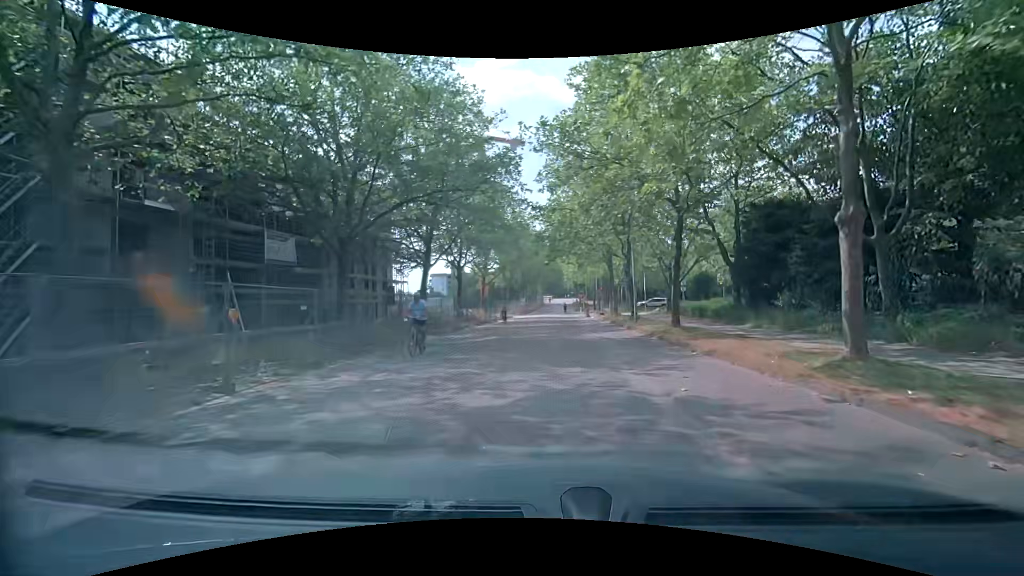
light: Day
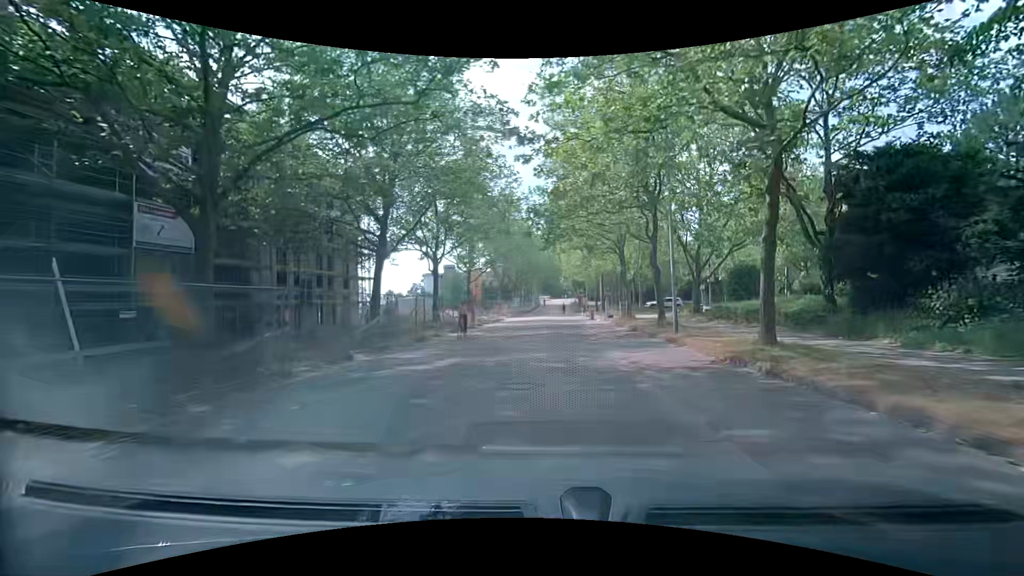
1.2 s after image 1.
(0.0, +8.7) m; +1°
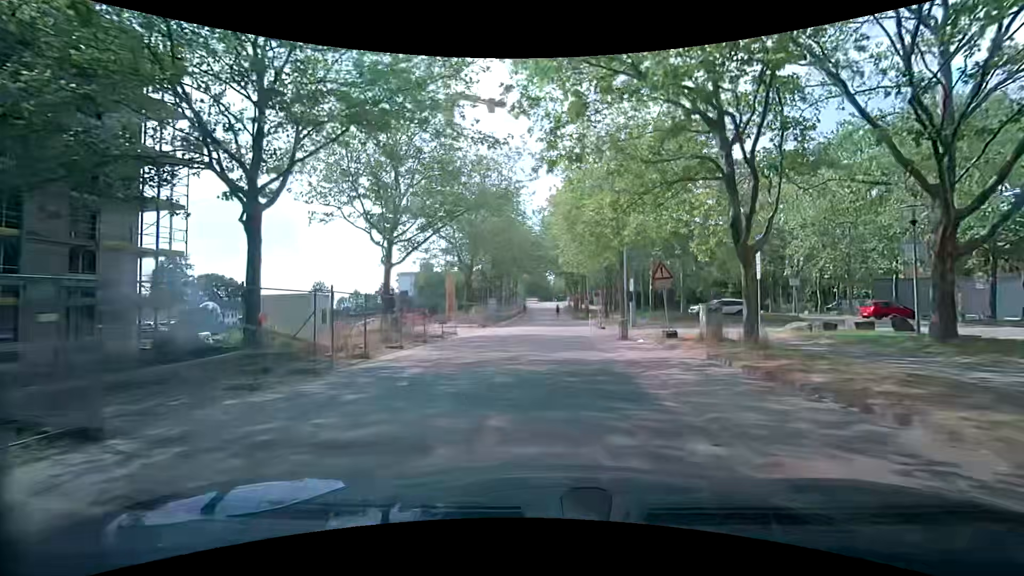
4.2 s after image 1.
(+0.1, +22.4) m; +2°
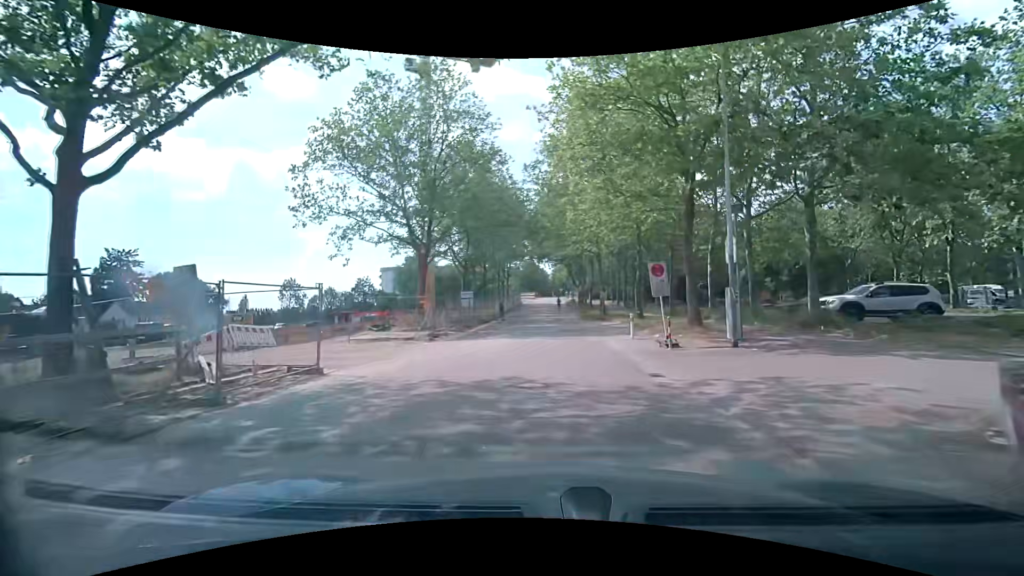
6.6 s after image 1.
(-0.6, +17.8) m; -2°
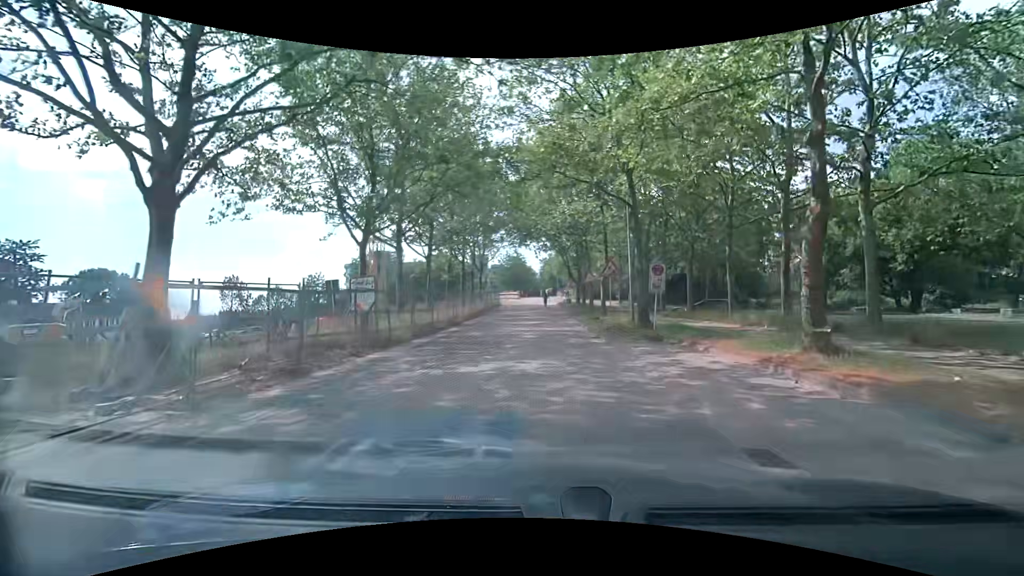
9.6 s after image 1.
(+0.3, +21.4) m; +1°
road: residential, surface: asphalt
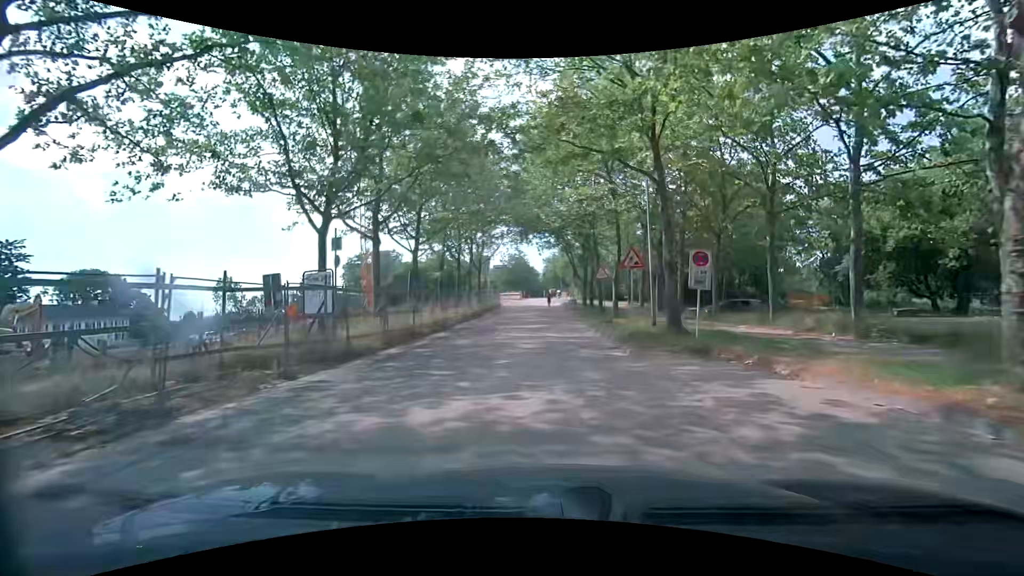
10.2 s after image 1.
(0.0, +4.2) m; -1°
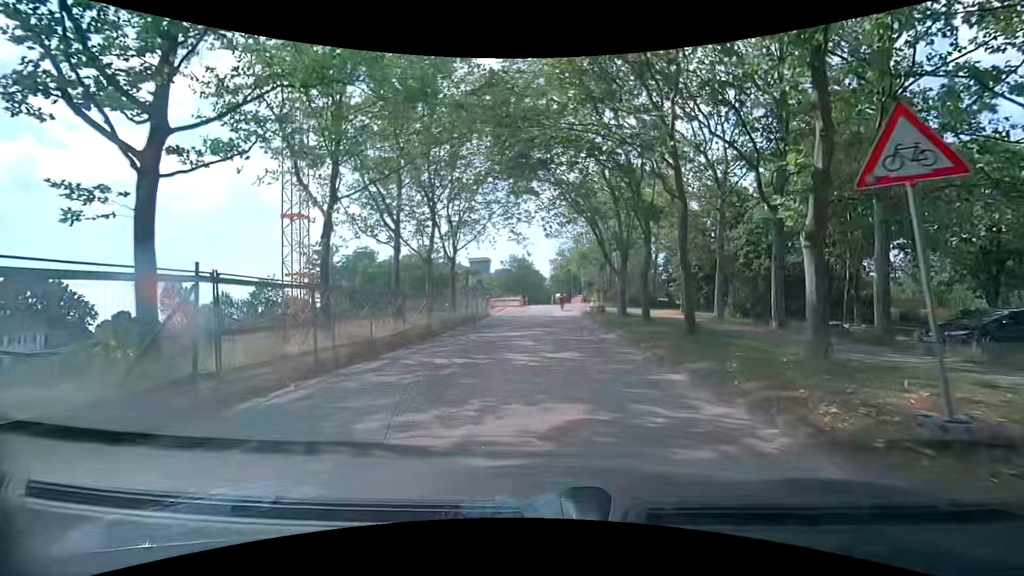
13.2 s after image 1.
(+0.2, +20.4) m; +1°
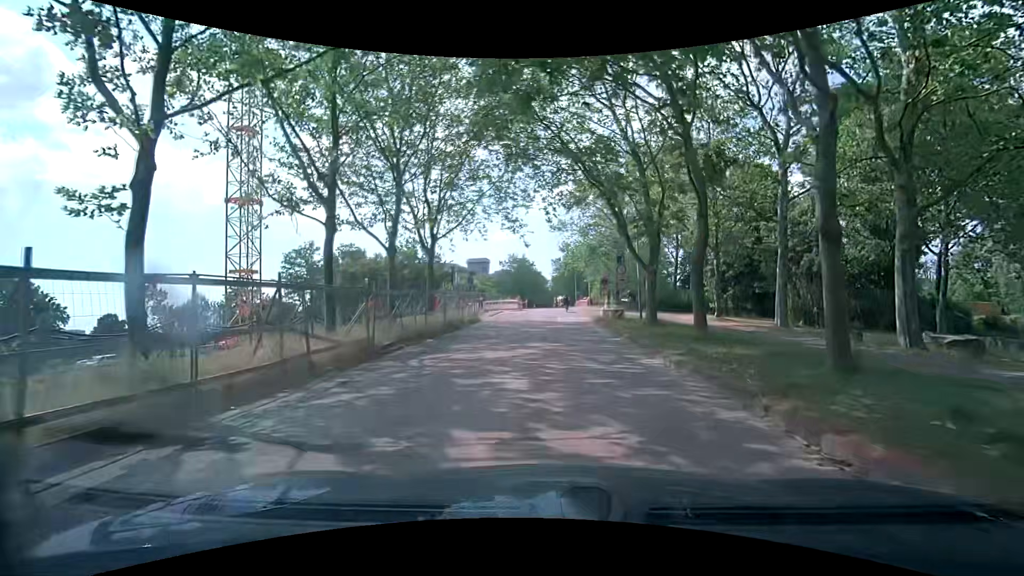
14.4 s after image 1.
(-0.1, +7.6) m; 0°
